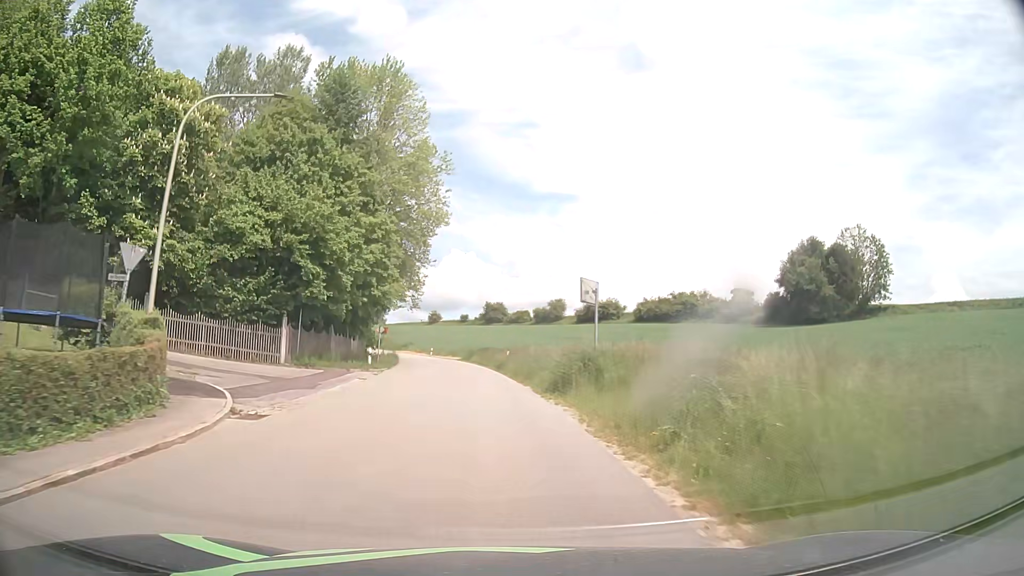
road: tertiary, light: Day
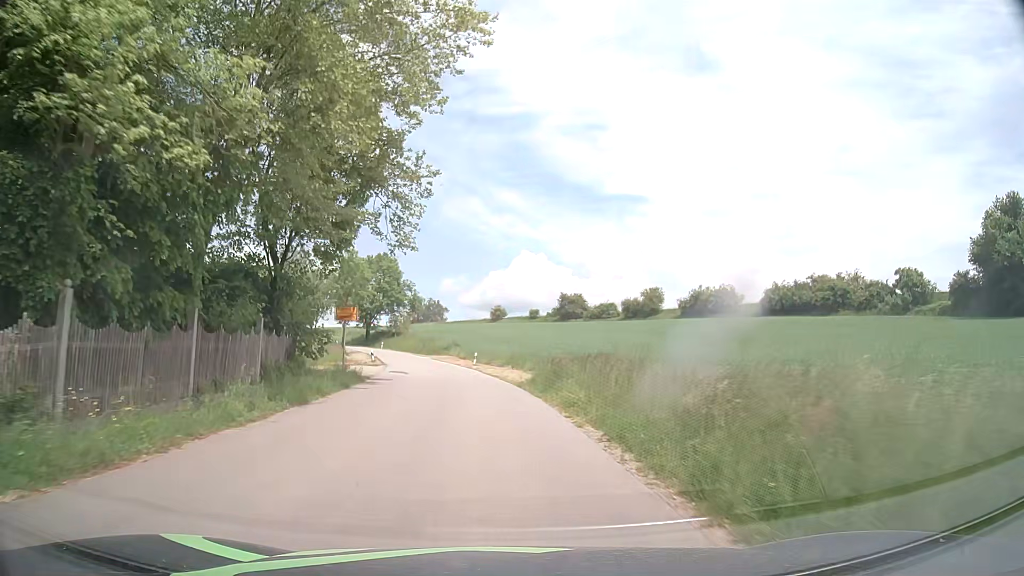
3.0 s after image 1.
(-2.1, +37.9) m; -6°
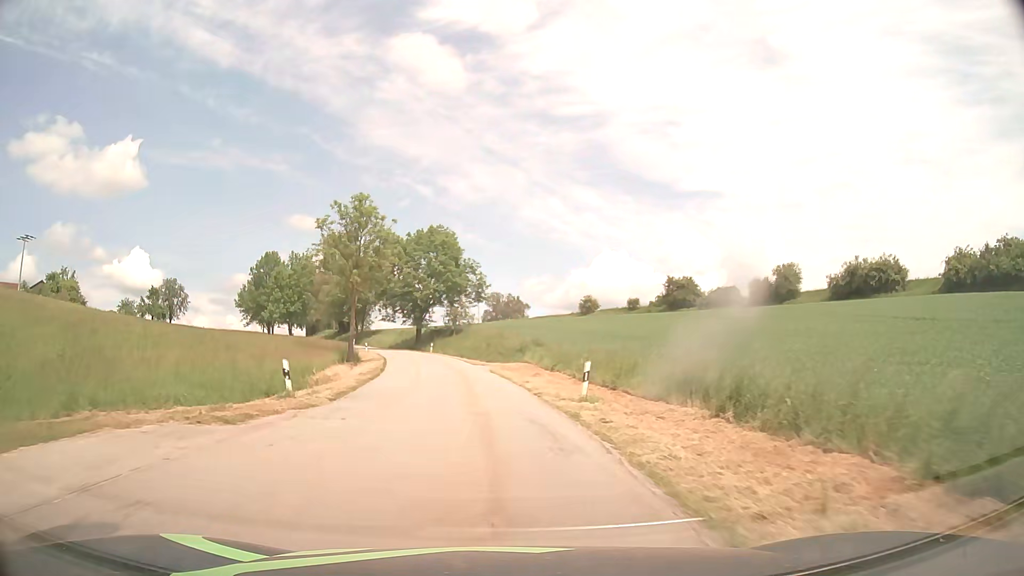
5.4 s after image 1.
(-1.9, +31.6) m; -8°
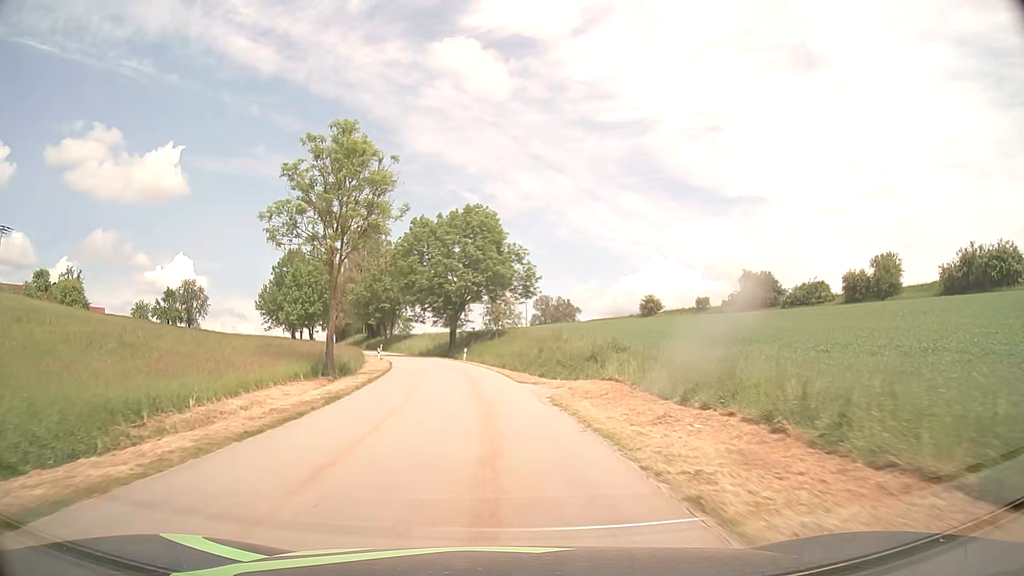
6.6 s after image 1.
(-0.6, +17.7) m; -4°
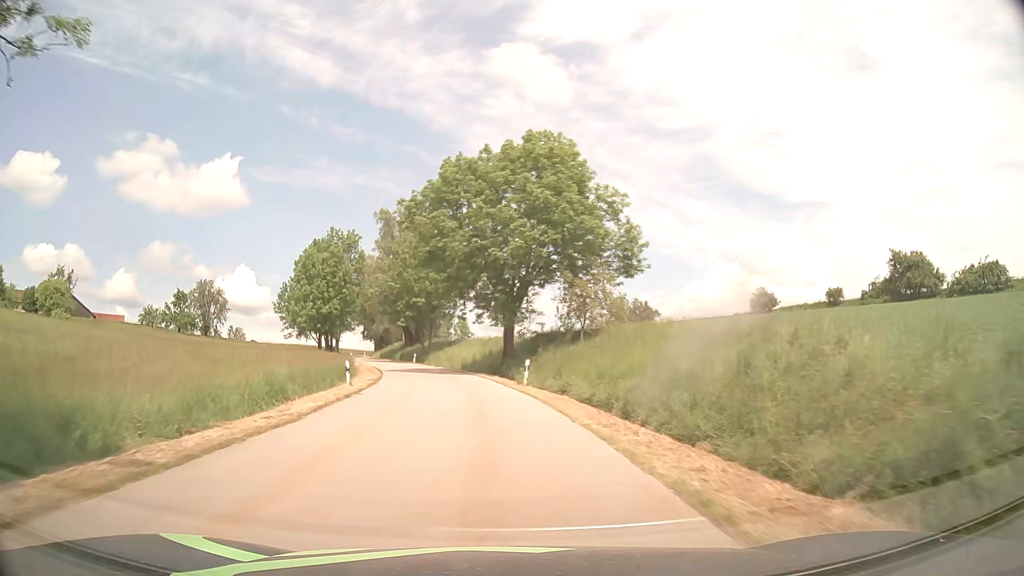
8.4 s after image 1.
(-1.2, +29.0) m; -5°
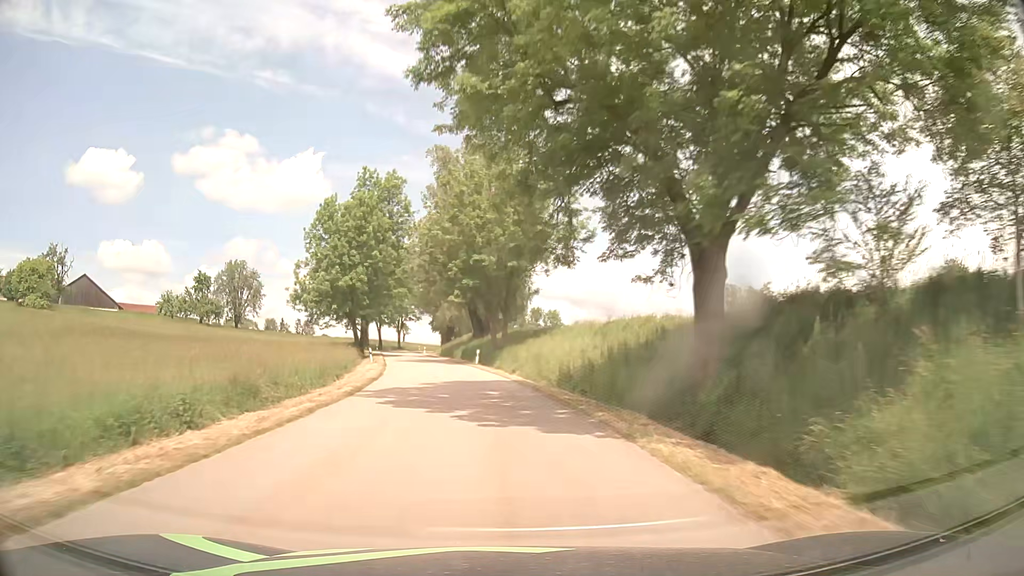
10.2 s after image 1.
(-2.3, +31.3) m; -8°
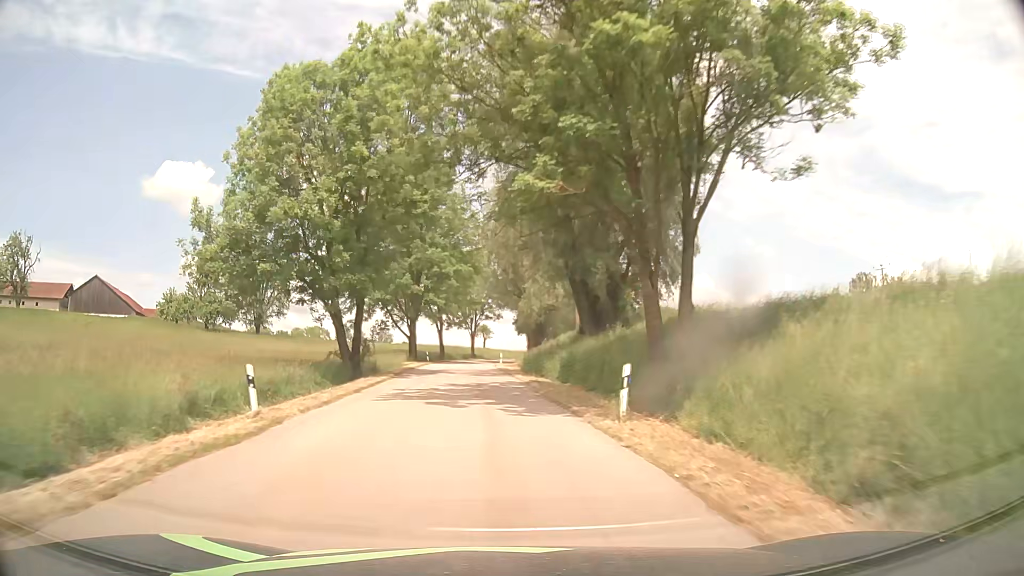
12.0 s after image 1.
(-2.1, +33.5) m; -8°
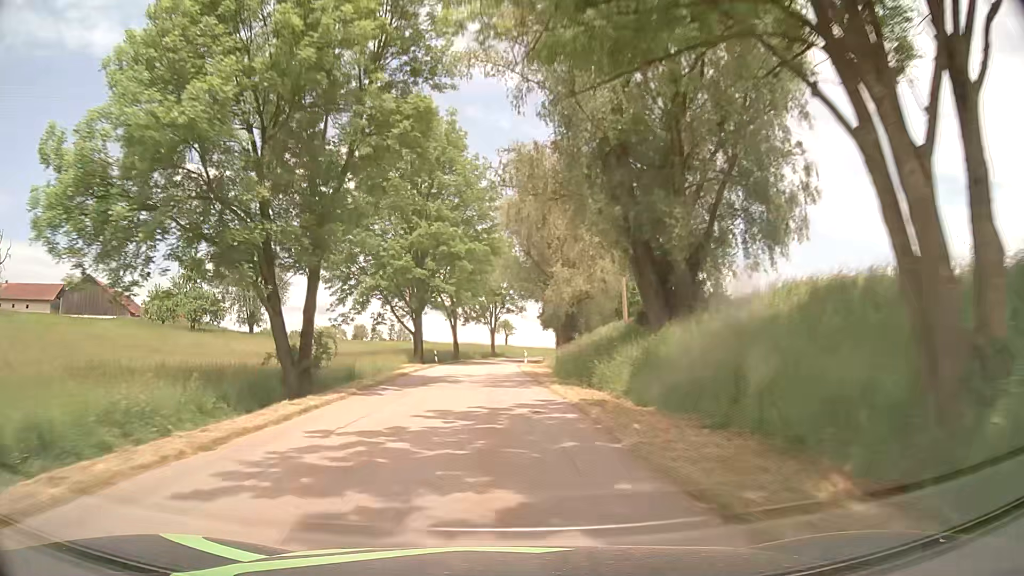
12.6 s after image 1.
(-0.2, +11.6) m; -2°
(0, +10) (-1, +20) (-1, +30) (-1, +40) (-1, +50) (-1, +60) (0, +70) (+2, +80) (+4, +90) (+6, +99) m
